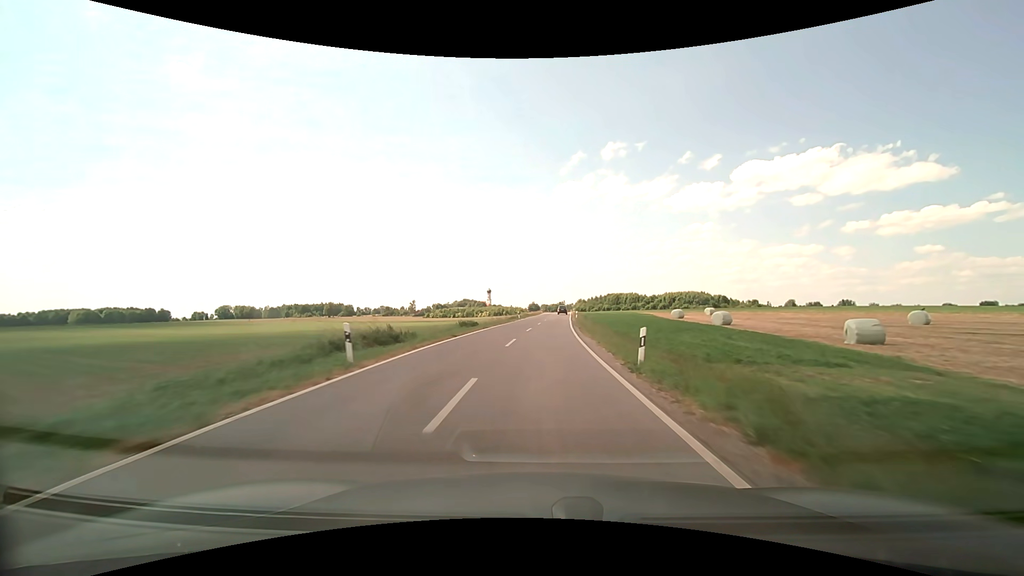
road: unclassified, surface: asphalt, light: Day
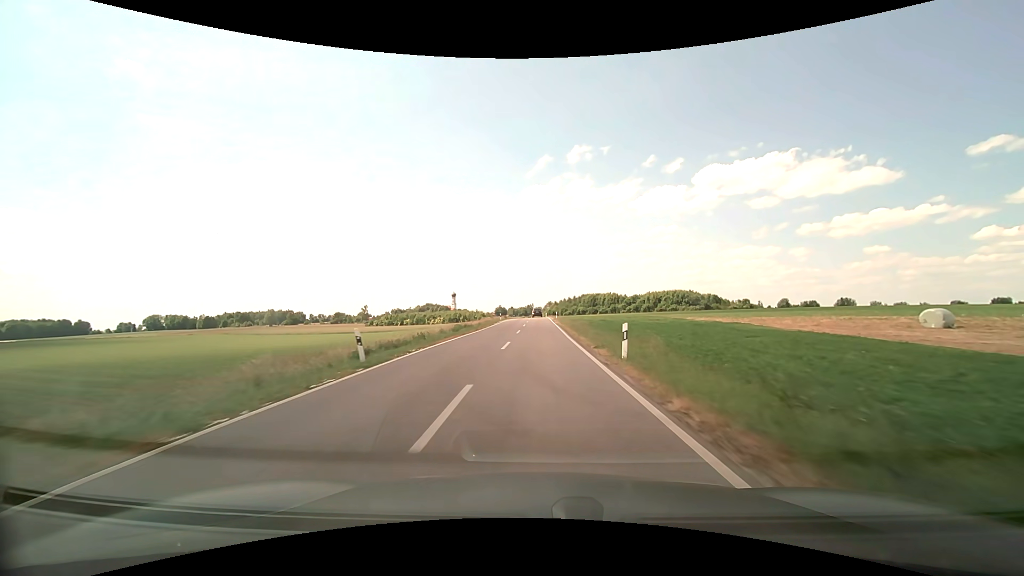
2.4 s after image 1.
(+1.4, +48.8) m; +3°
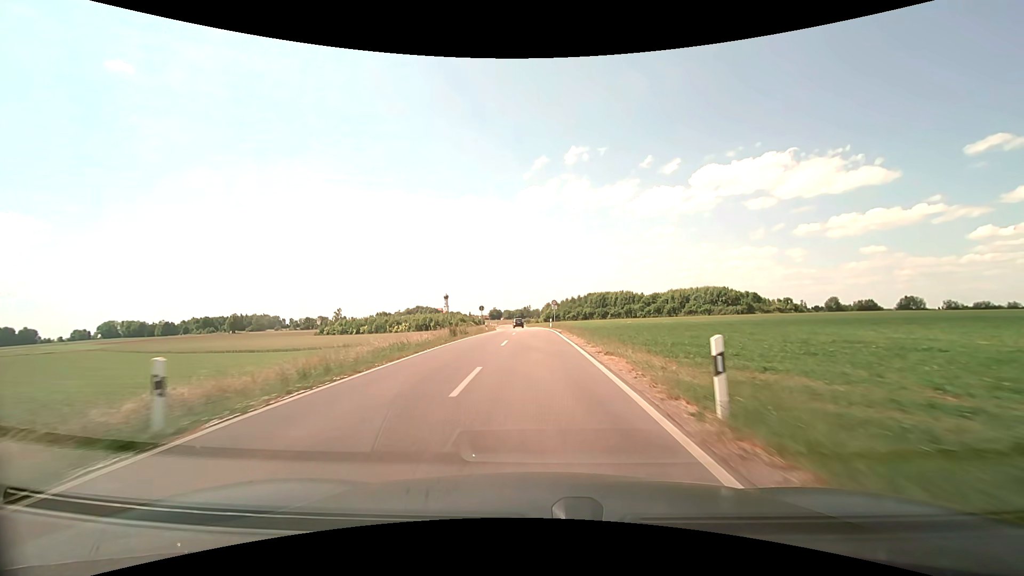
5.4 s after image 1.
(+0.3, +57.0) m; 0°
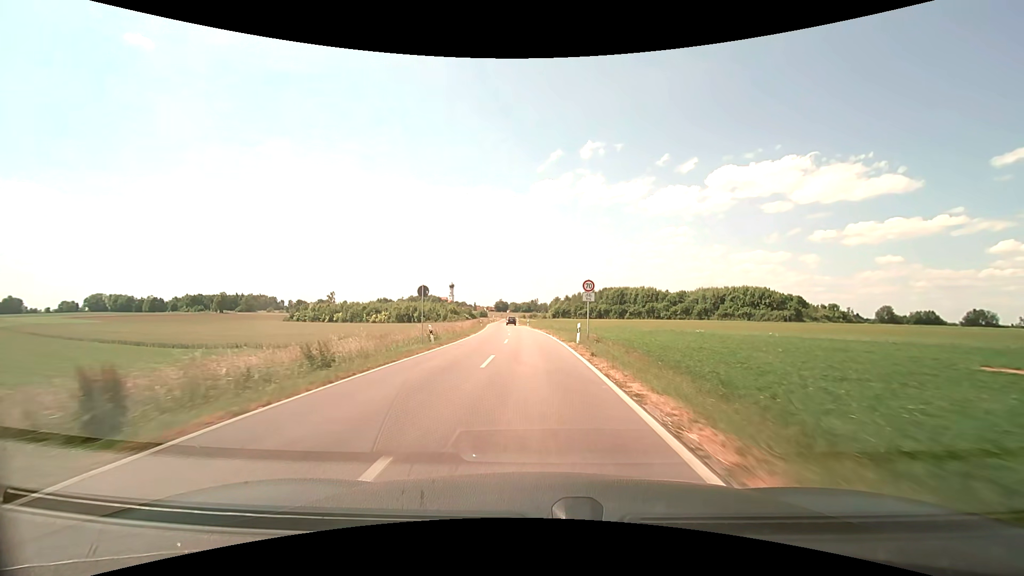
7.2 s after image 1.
(-0.1, +31.3) m; -1°
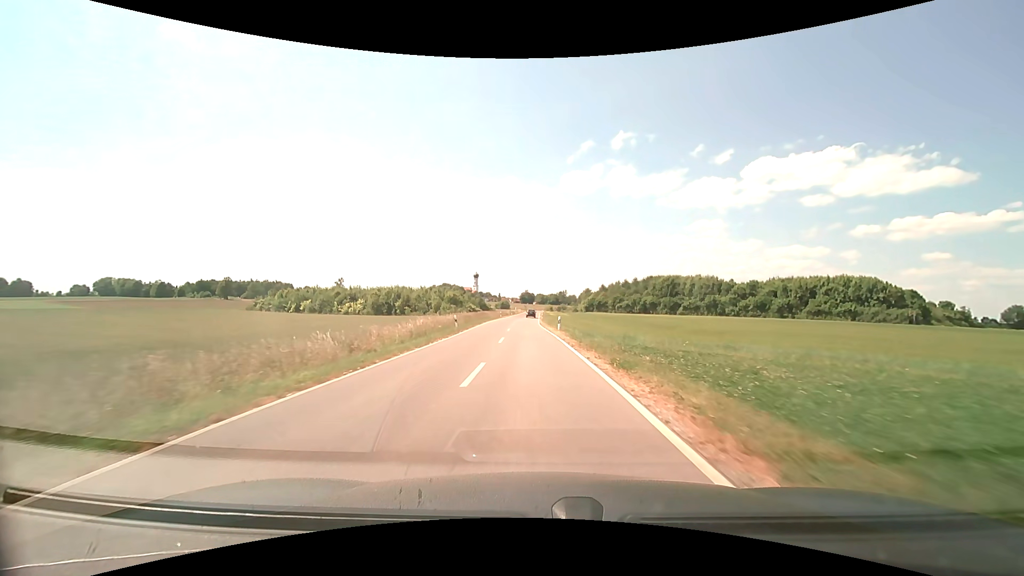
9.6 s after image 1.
(-0.8, +40.6) m; -3°
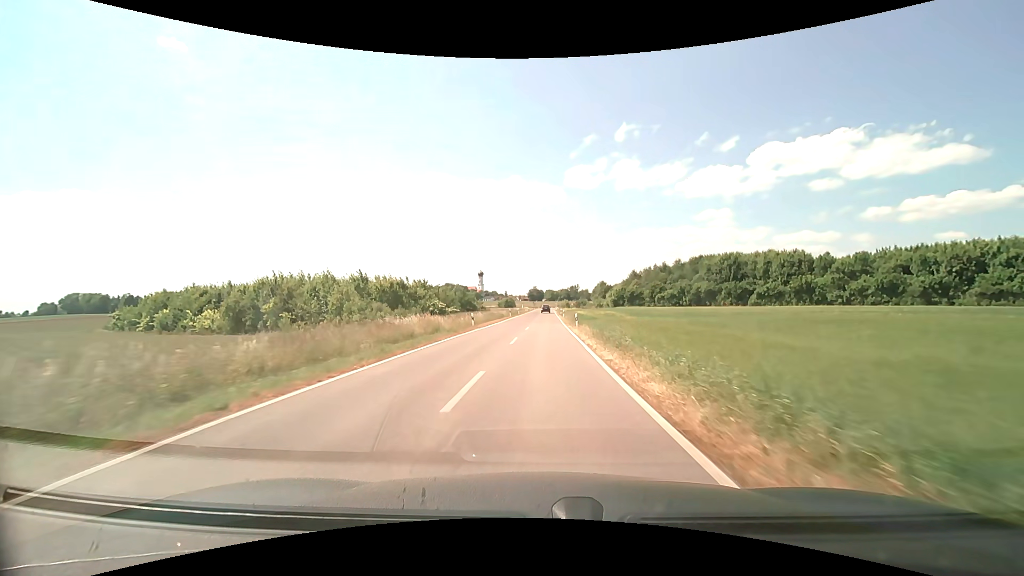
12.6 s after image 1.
(-1.0, +50.2) m; -1°
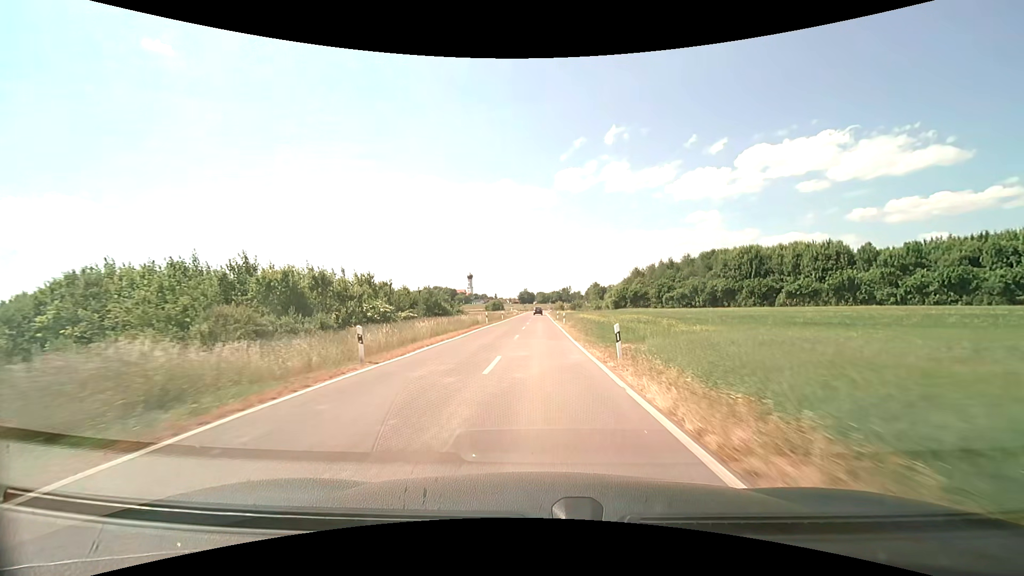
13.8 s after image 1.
(+0.2, +20.0) m; +1°
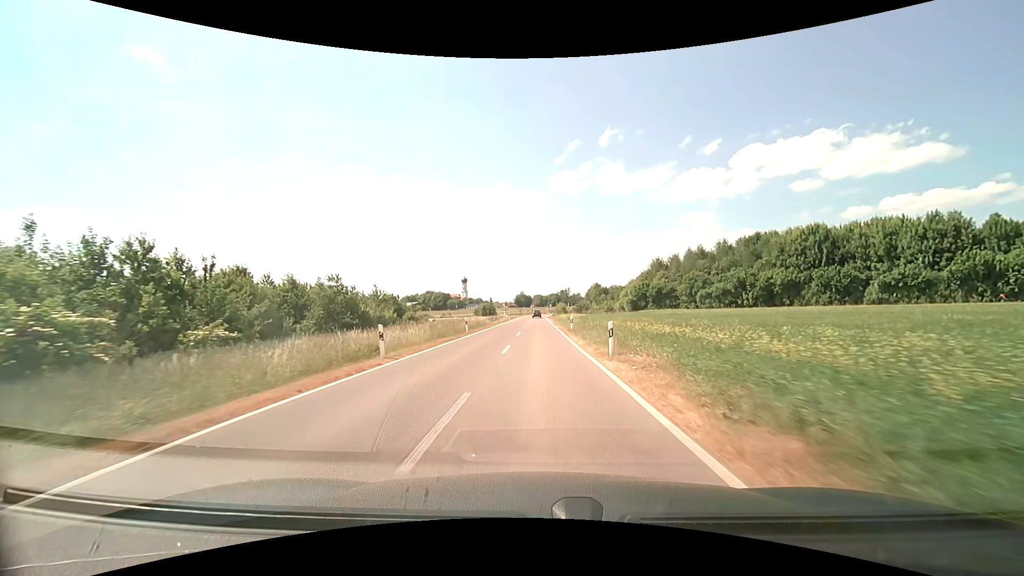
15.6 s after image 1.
(+0.2, +29.9) m; 0°
(0, +10) (0, +20) (0, +30) (0, +40) (0, +50) (0, +60) (0, +70) (0, +80) (0, +90) (0, +100) m
